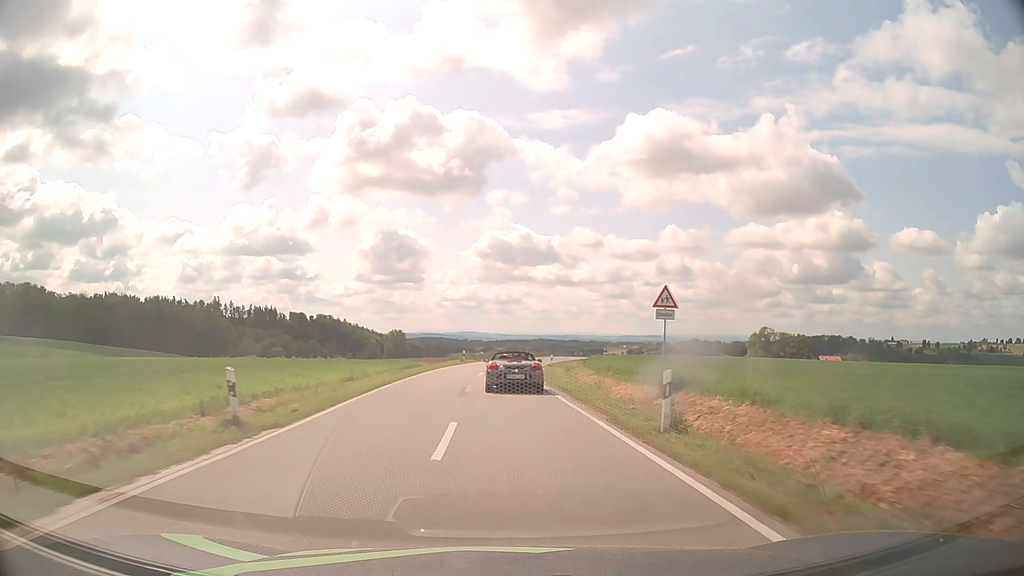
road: tertiary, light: Day
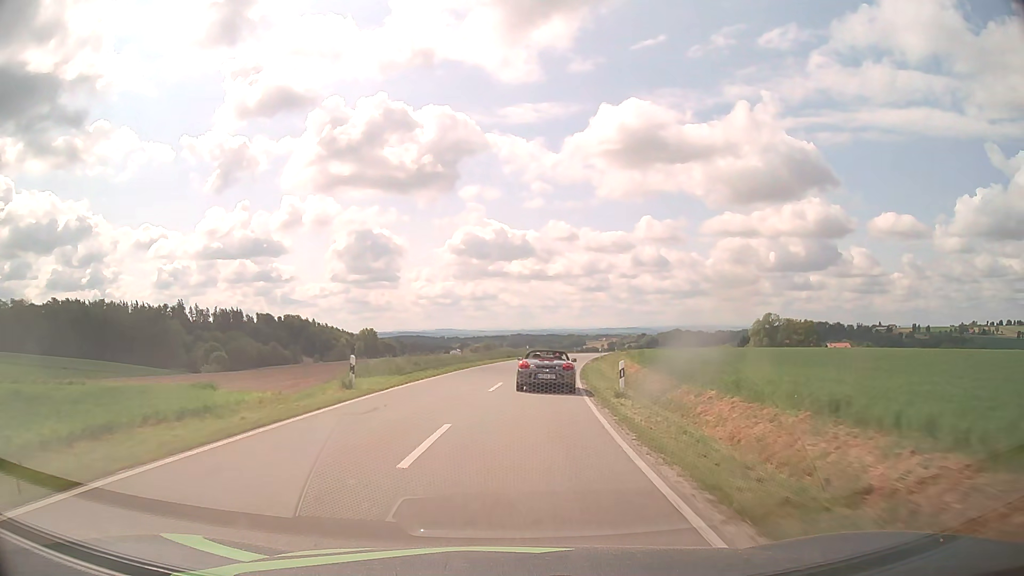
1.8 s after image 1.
(-0.2, +37.2) m; +1°
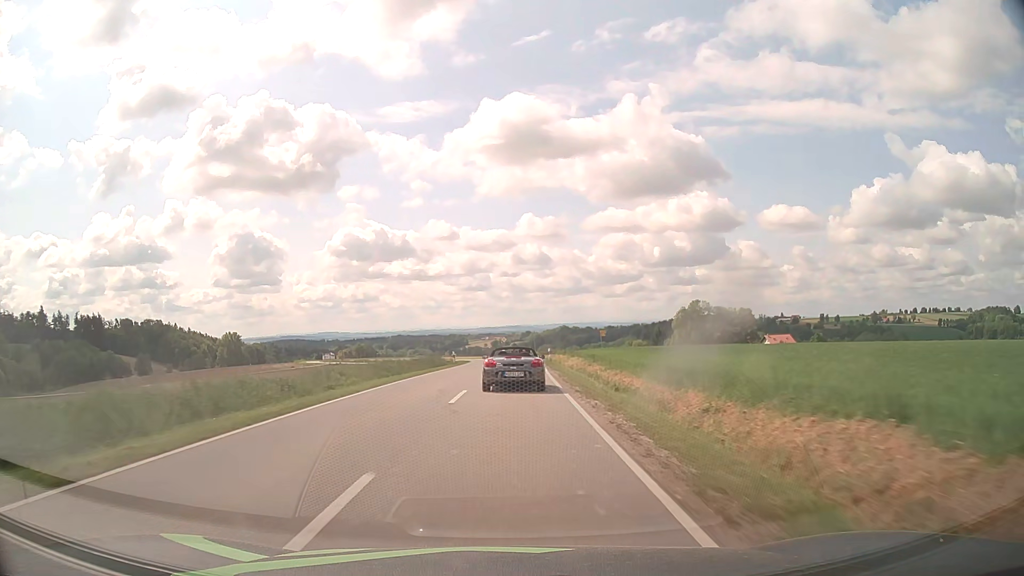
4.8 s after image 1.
(+6.8, +64.2) m; +10°
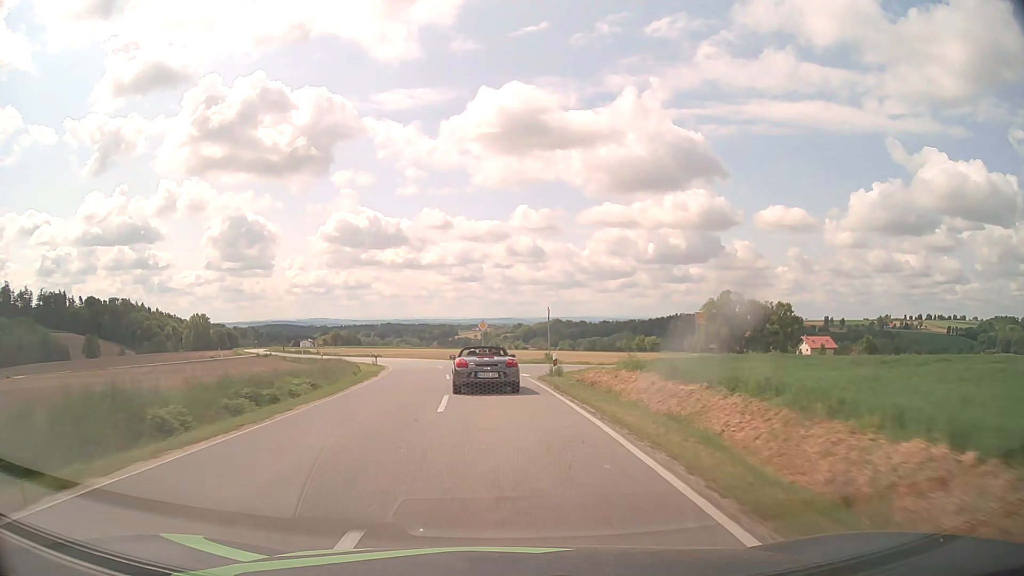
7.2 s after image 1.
(+0.7, +50.3) m; +1°
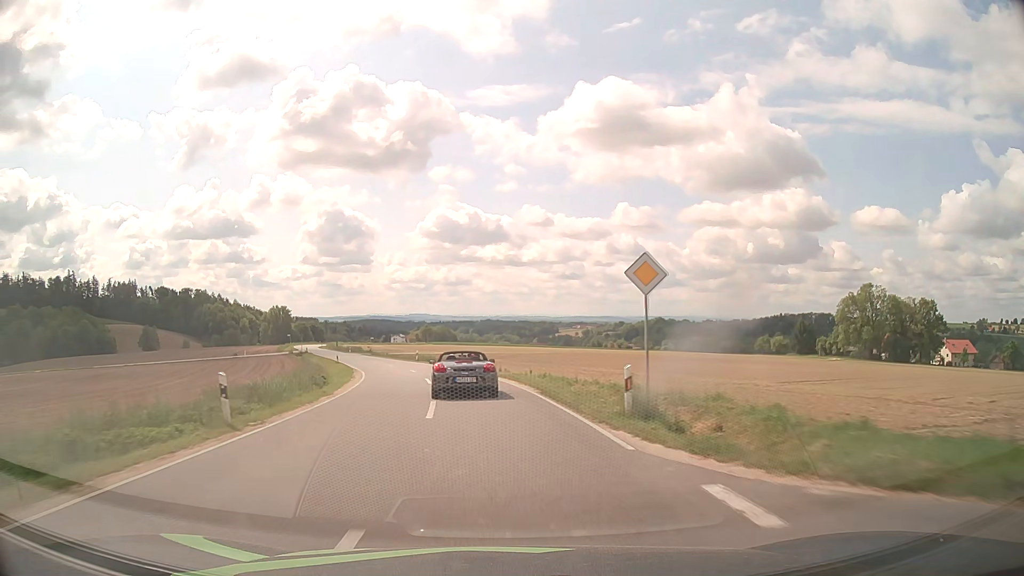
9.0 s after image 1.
(-2.2, +36.2) m; -9°
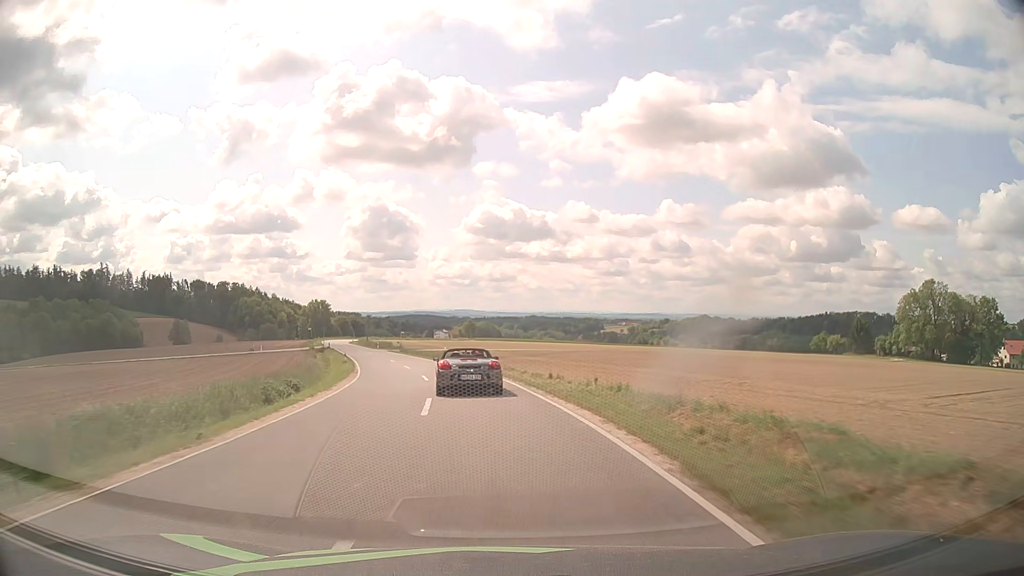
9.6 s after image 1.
(-0.4, +12.1) m; -3°
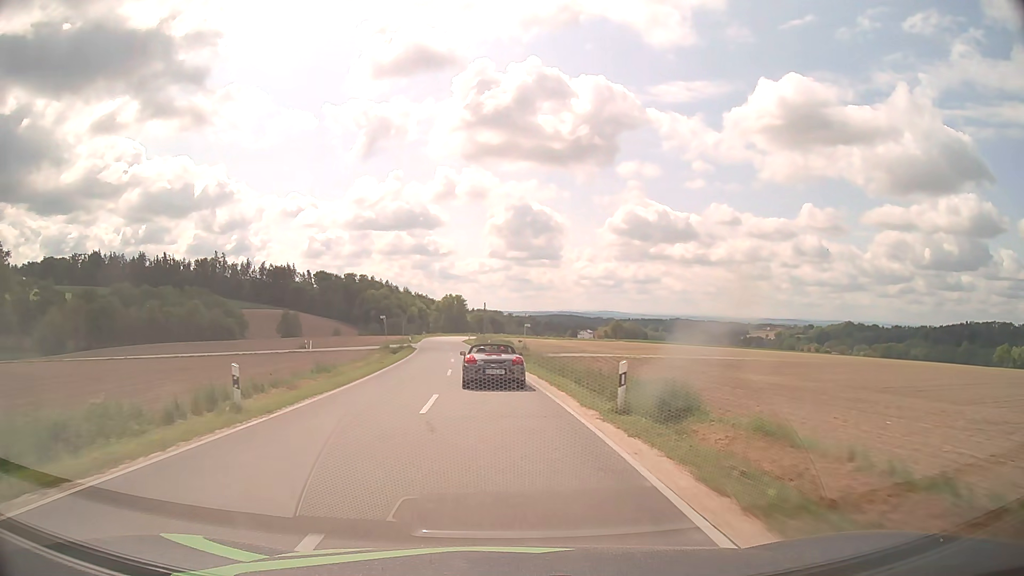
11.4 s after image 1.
(-4.1, +36.1) m; -13°
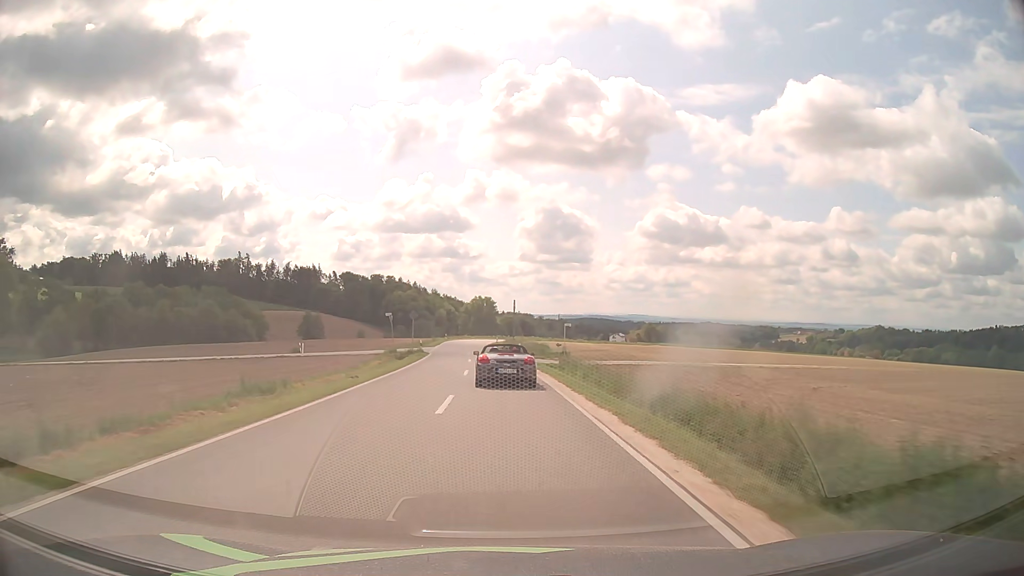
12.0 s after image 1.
(-0.3, +12.2) m; -3°
(0, +10) (0, +20) (-1, +30) (-1, +40) (-2, +50) (-2, +60) (-3, +70) (-4, +80) (-4, +90) (-4, +100) m
